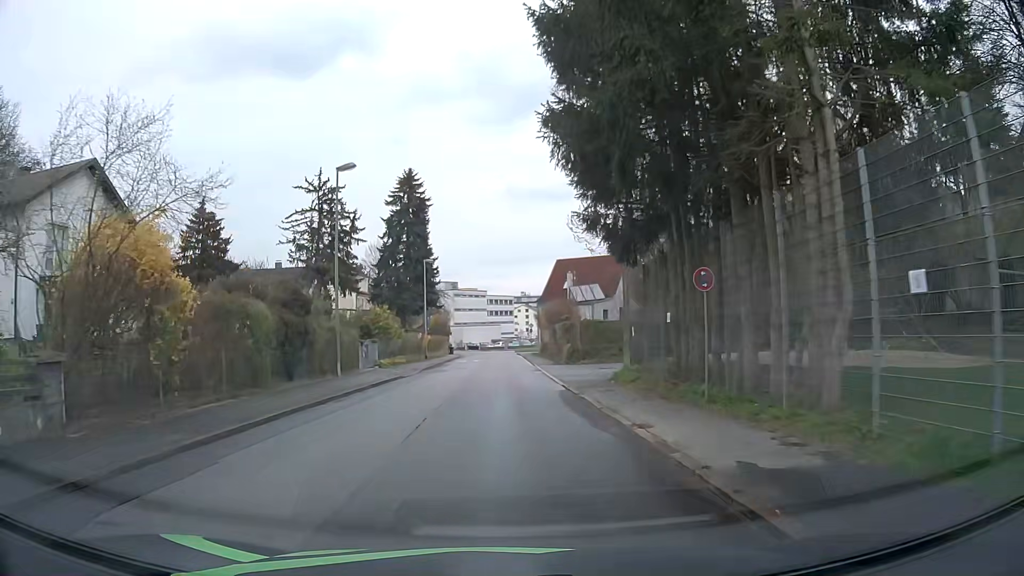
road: residential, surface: asphalt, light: Day
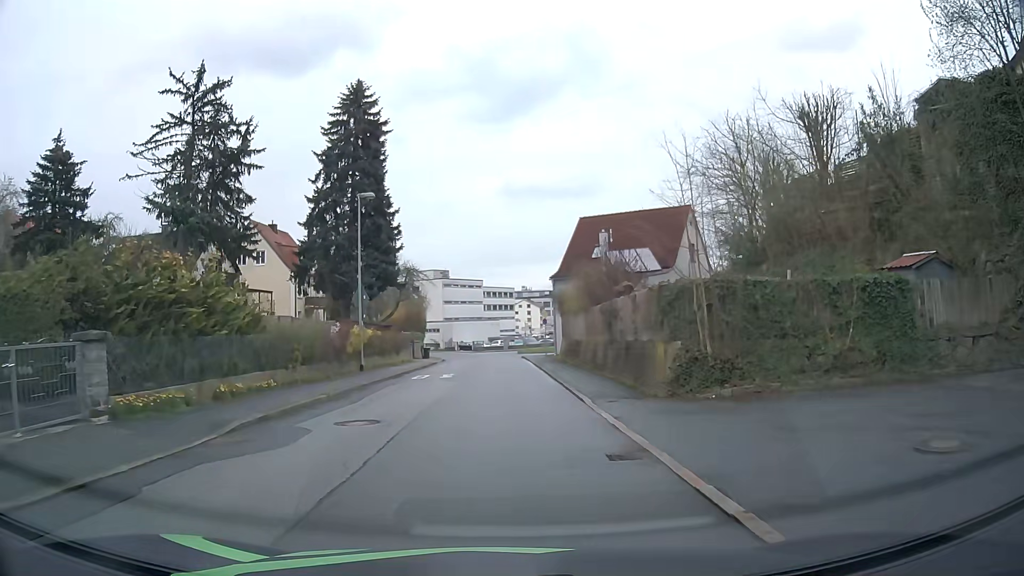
(+0.2, +25.0) m; +1°
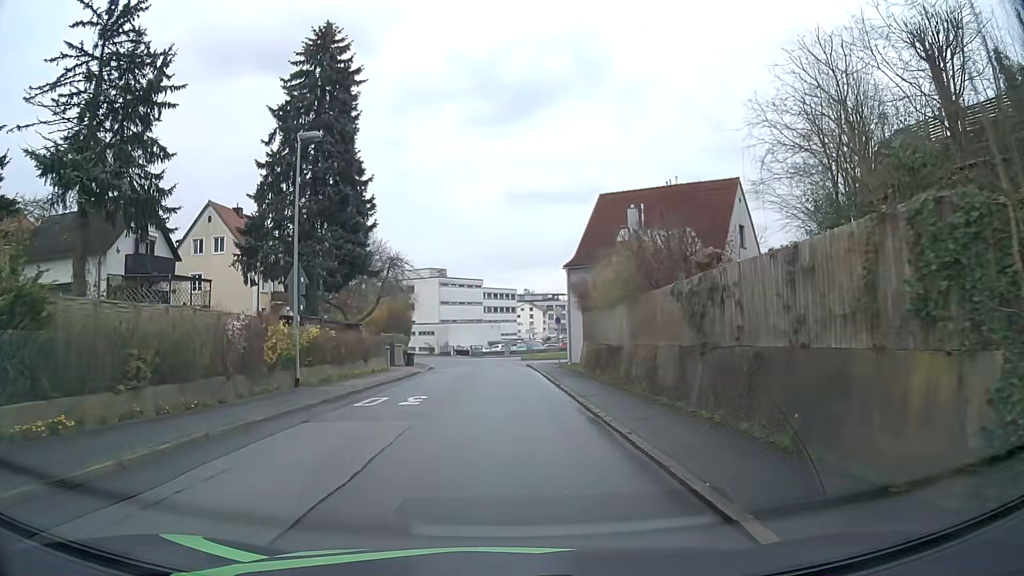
(-0.1, +9.9) m; -1°
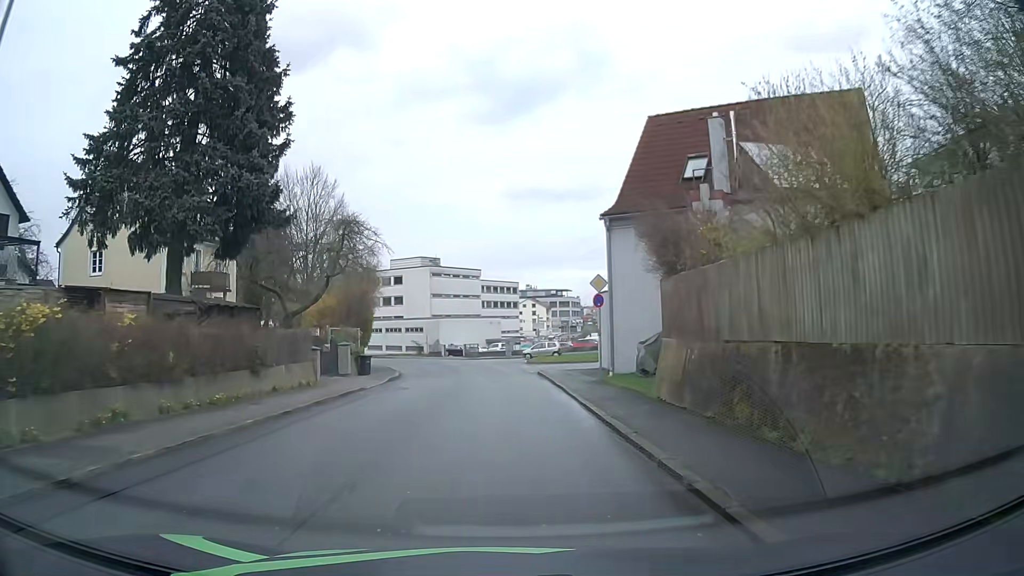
(+0.1, +14.8) m; 0°
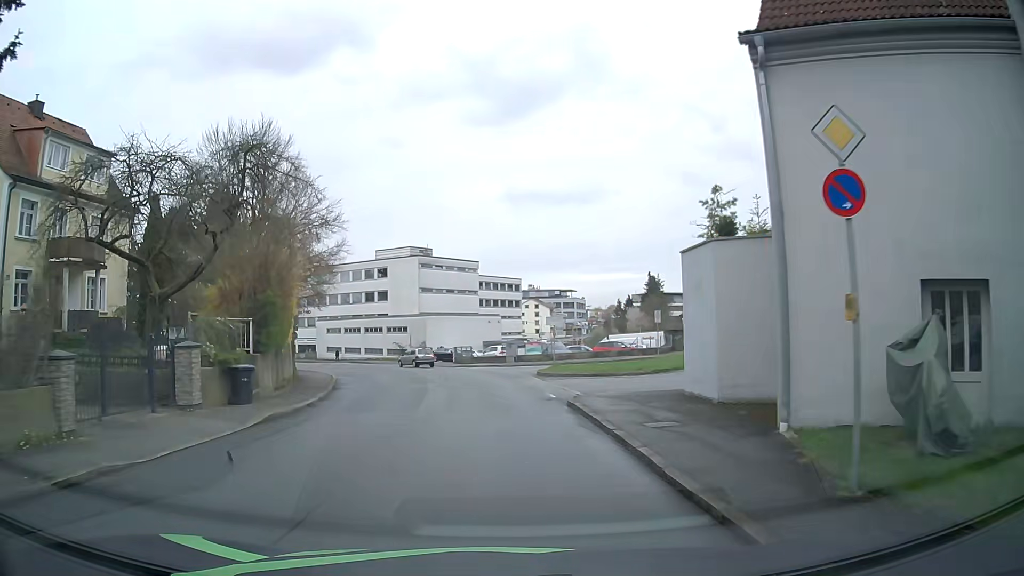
(-0.1, +14.7) m; 0°
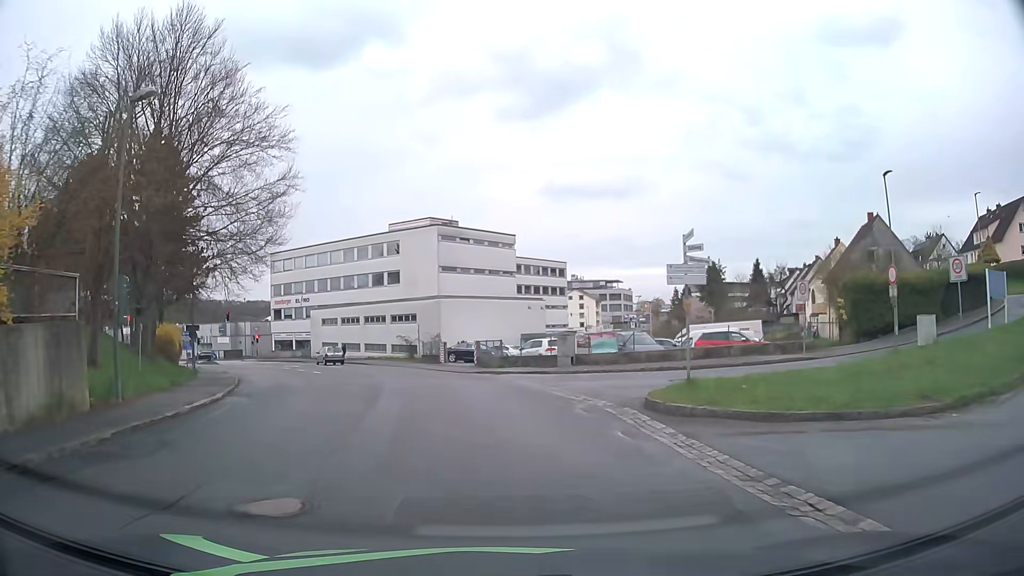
(-0.4, +19.6) m; -3°
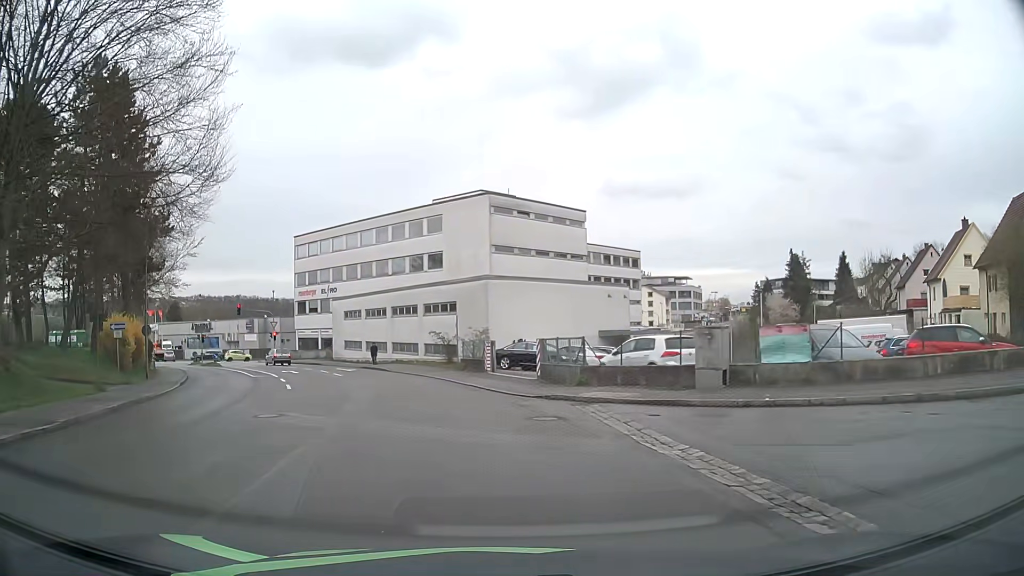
(-0.6, +14.3) m; -6°
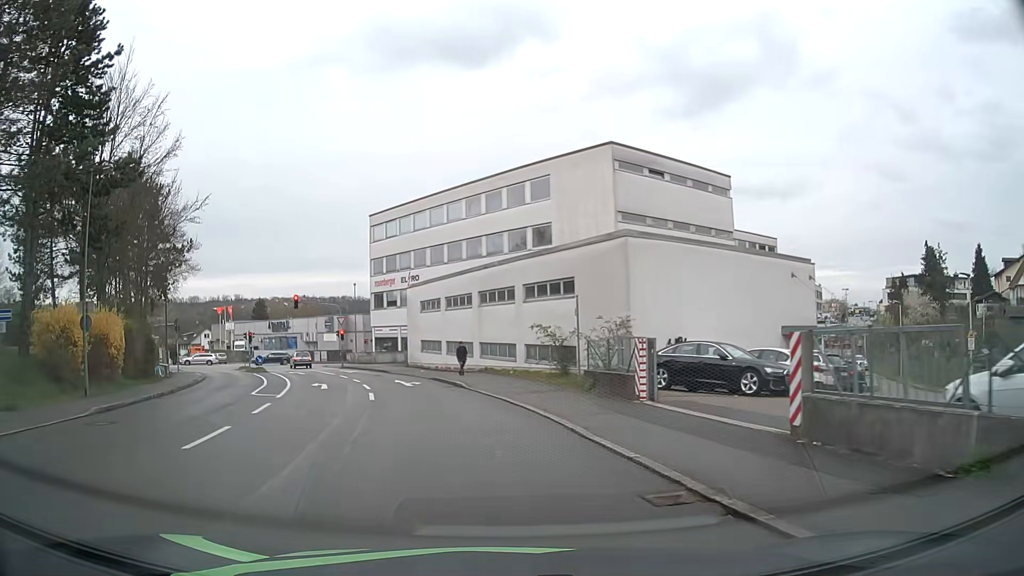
(-0.9, +14.1) m; -8°
